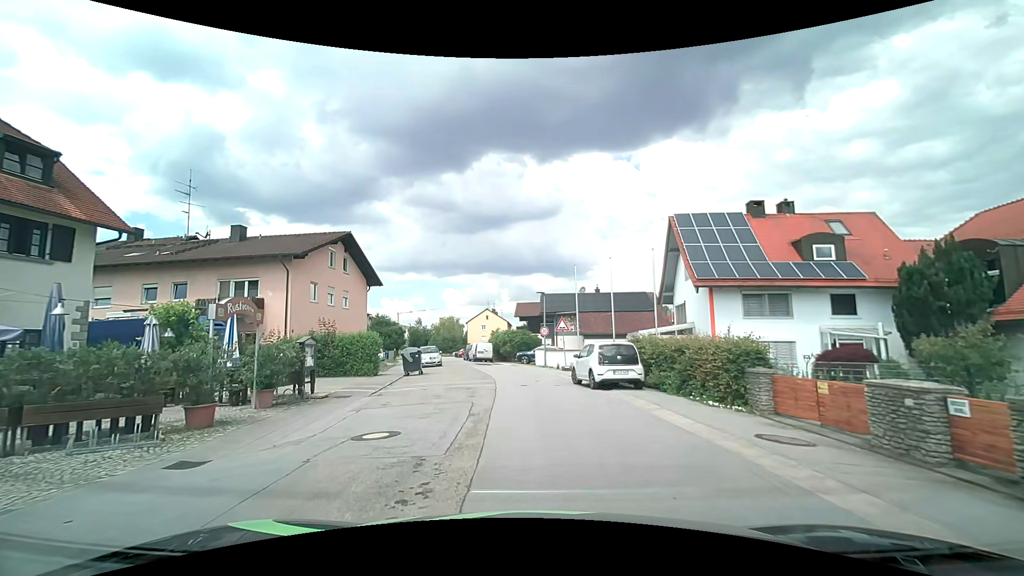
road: residential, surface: asphalt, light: Day
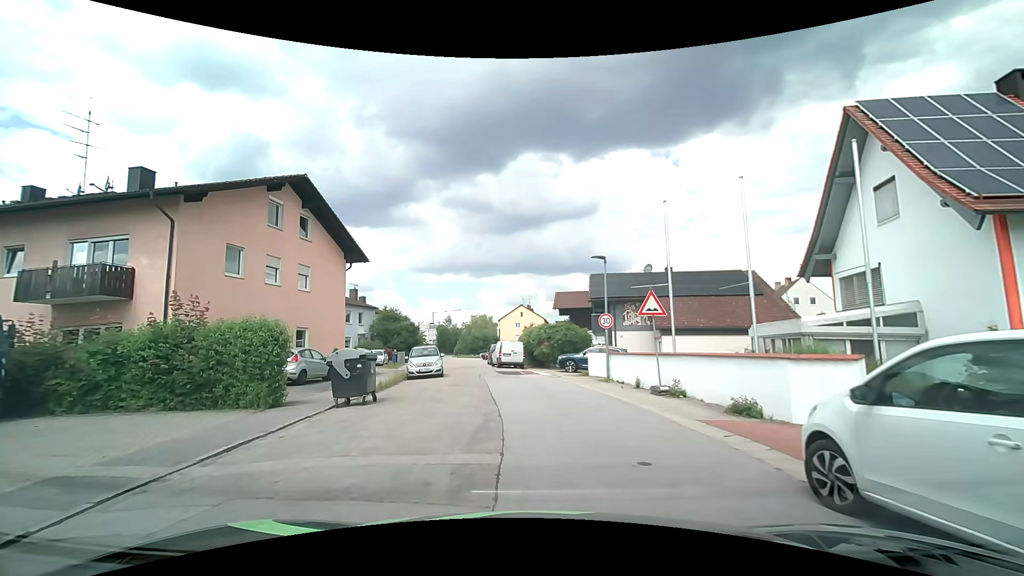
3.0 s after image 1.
(-0.6, +13.6) m; -4°
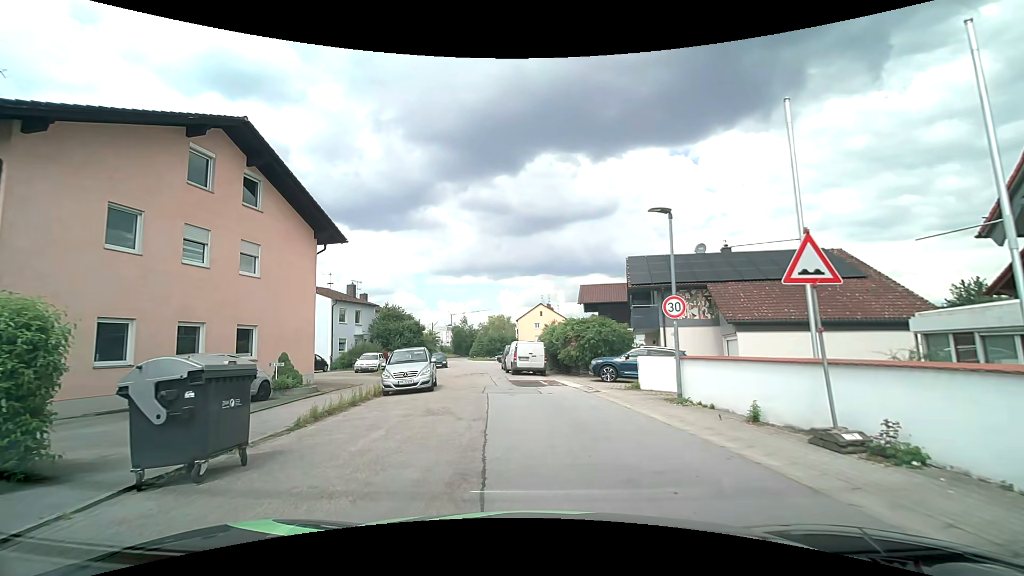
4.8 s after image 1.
(-0.2, +7.2) m; -3°
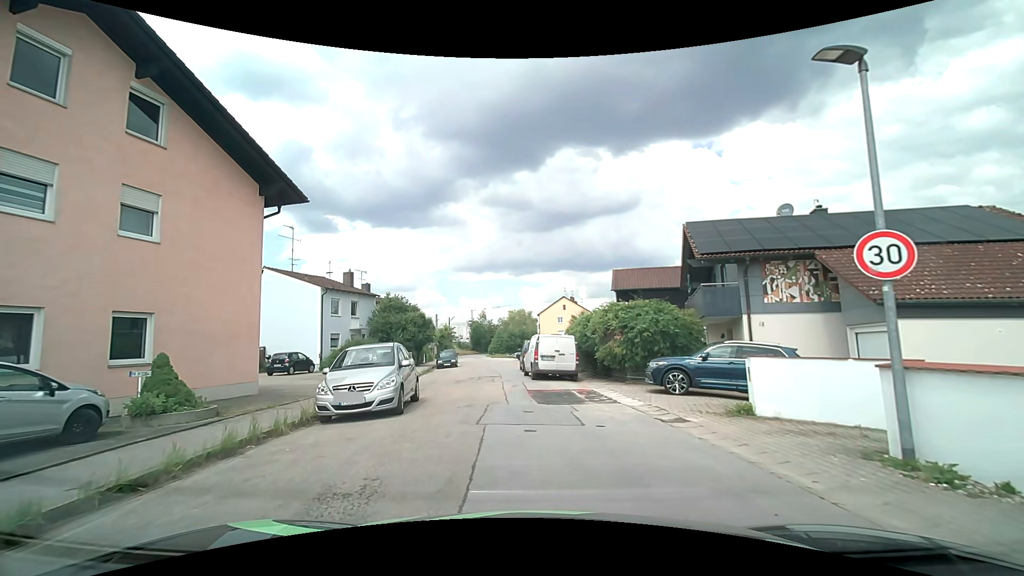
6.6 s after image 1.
(-0.1, +7.0) m; -2°
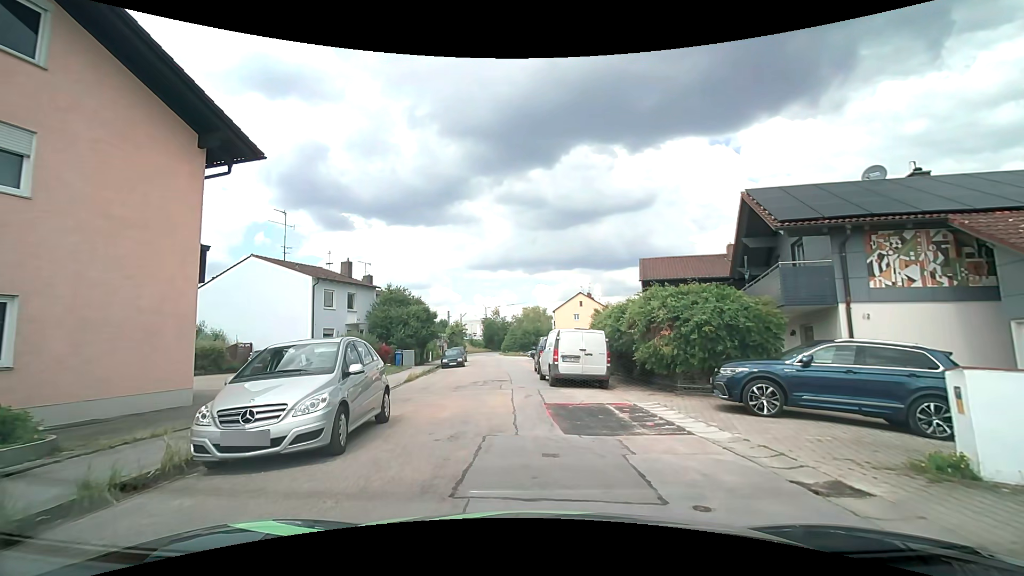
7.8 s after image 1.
(-0.1, +4.3) m; -2°
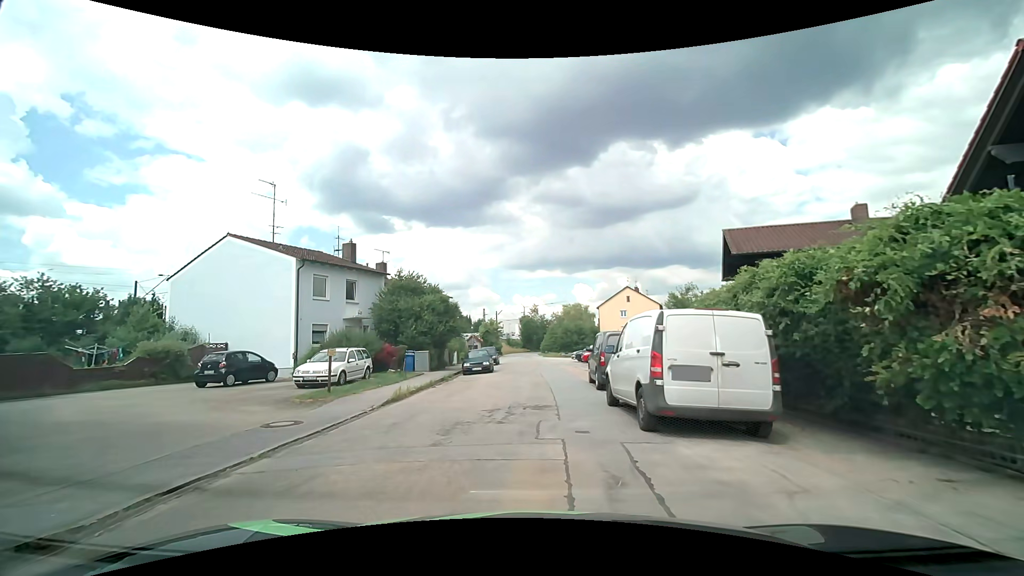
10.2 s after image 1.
(-0.3, +8.4) m; -3°
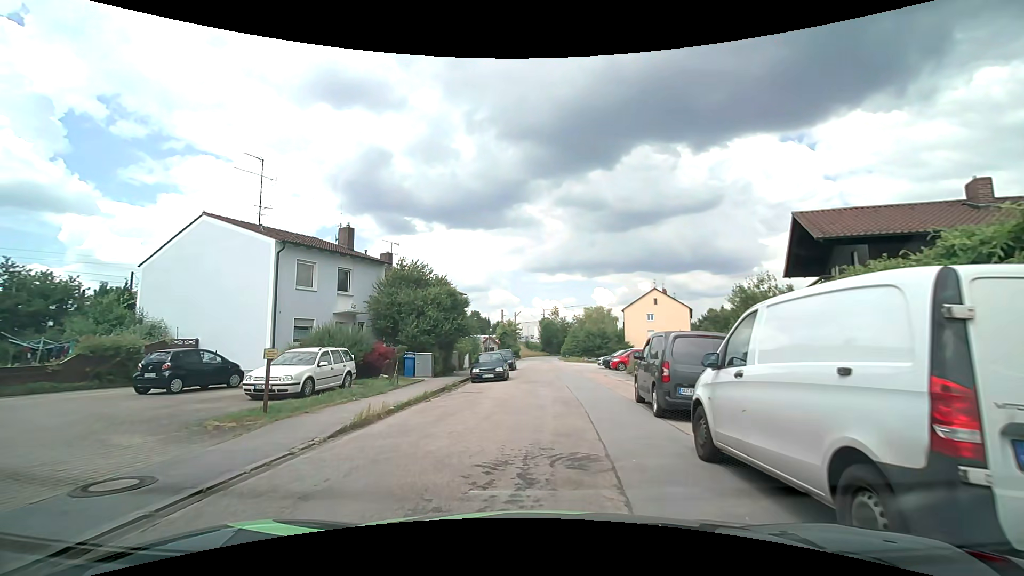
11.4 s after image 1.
(-0.2, +4.7) m; -5°
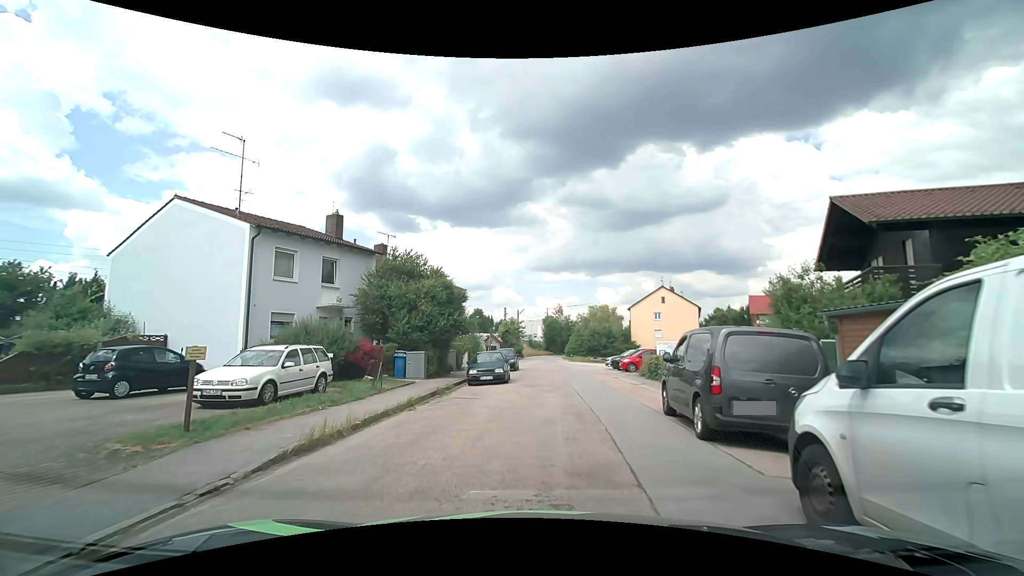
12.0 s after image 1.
(0.0, +2.4) m; +1°
(0, +10) (+1, +20) (+2, +30) (+2, +40) (+2, +50) (+3, +60) (+3, +70) (+3, +80) (+4, +90) (+6, +100) m
